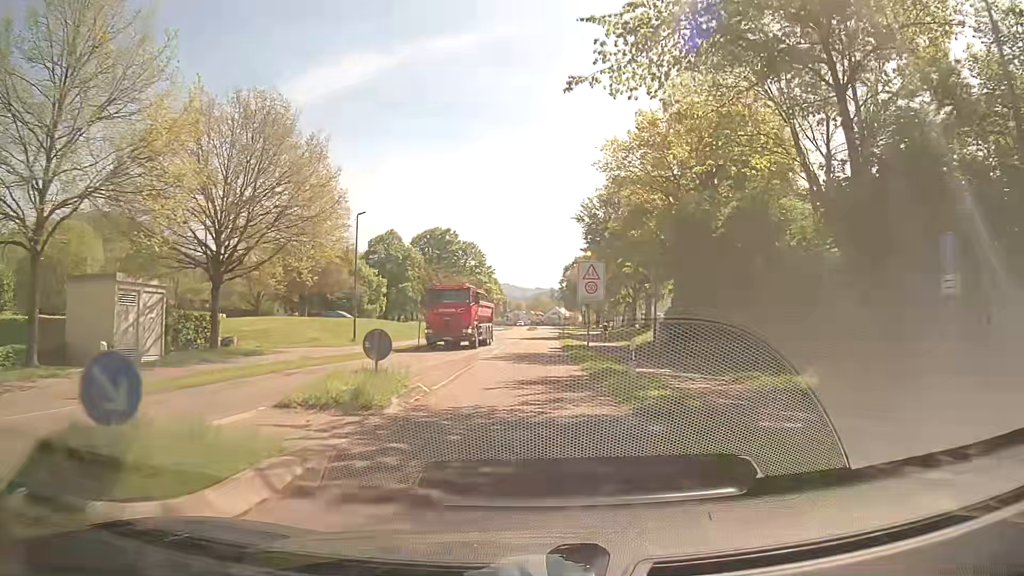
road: secondary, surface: asphalt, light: Day
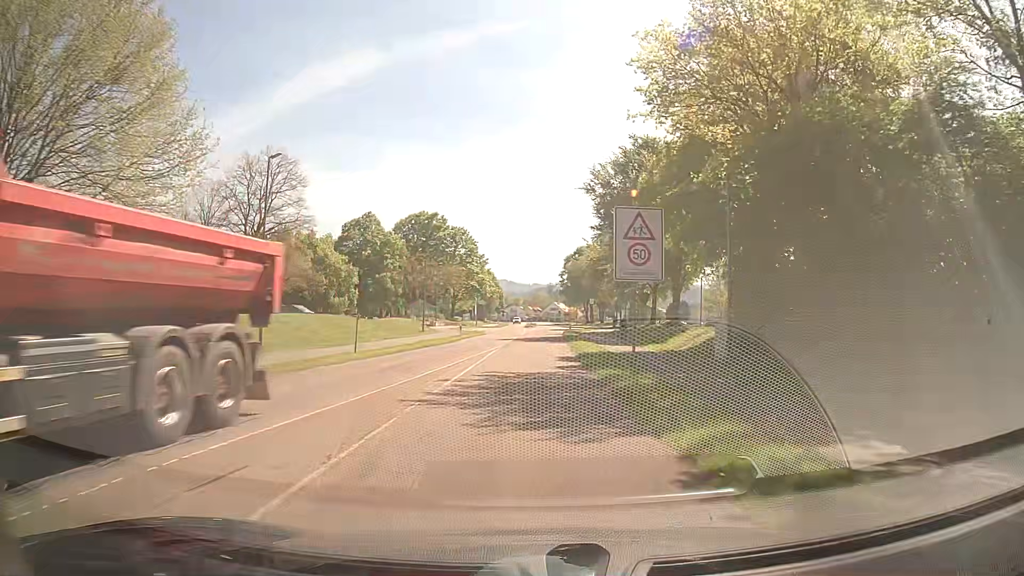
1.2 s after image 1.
(-0.1, +13.6) m; 0°
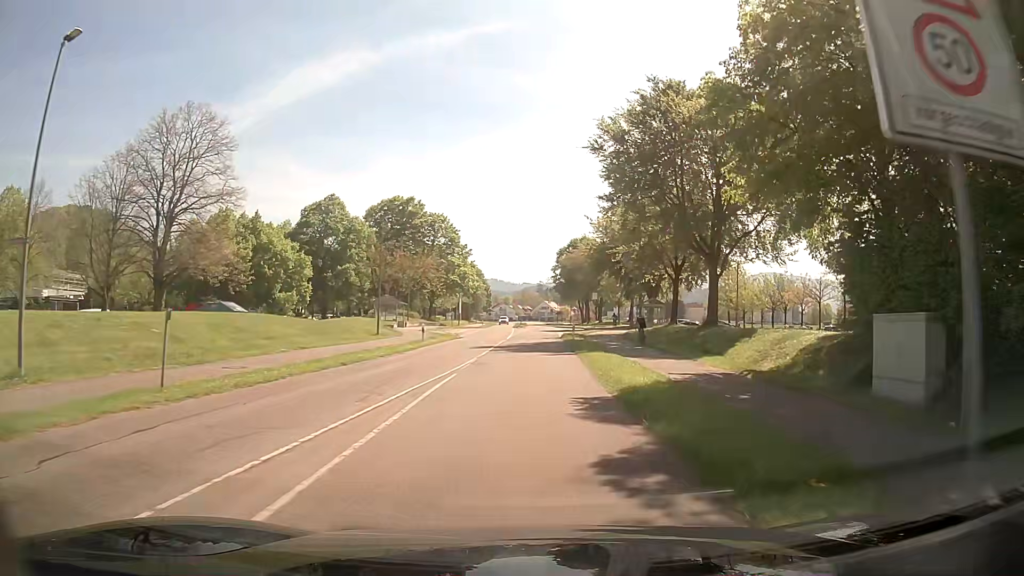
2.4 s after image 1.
(0.0, +13.2) m; +1°
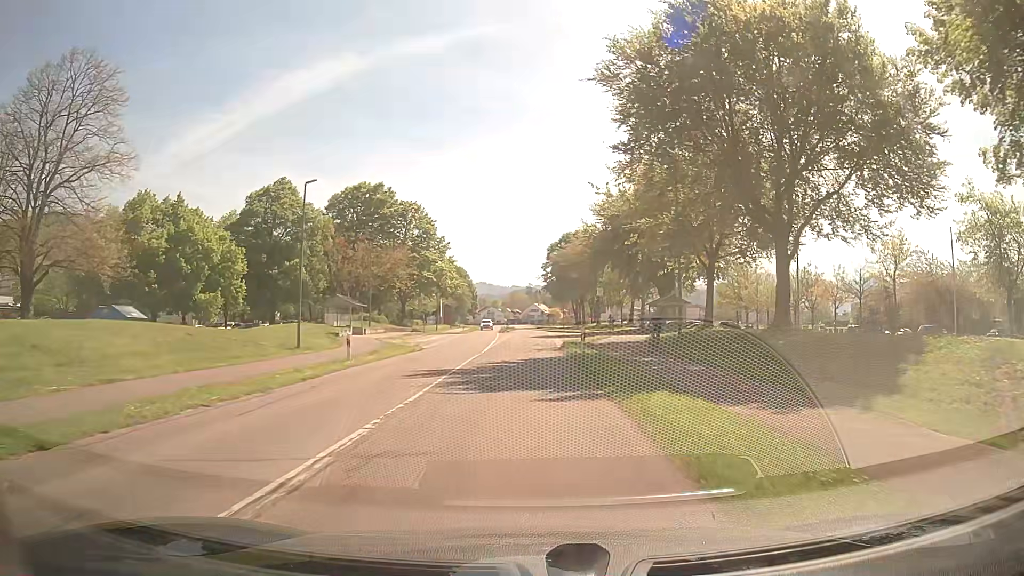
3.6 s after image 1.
(+0.1, +12.8) m; +1°
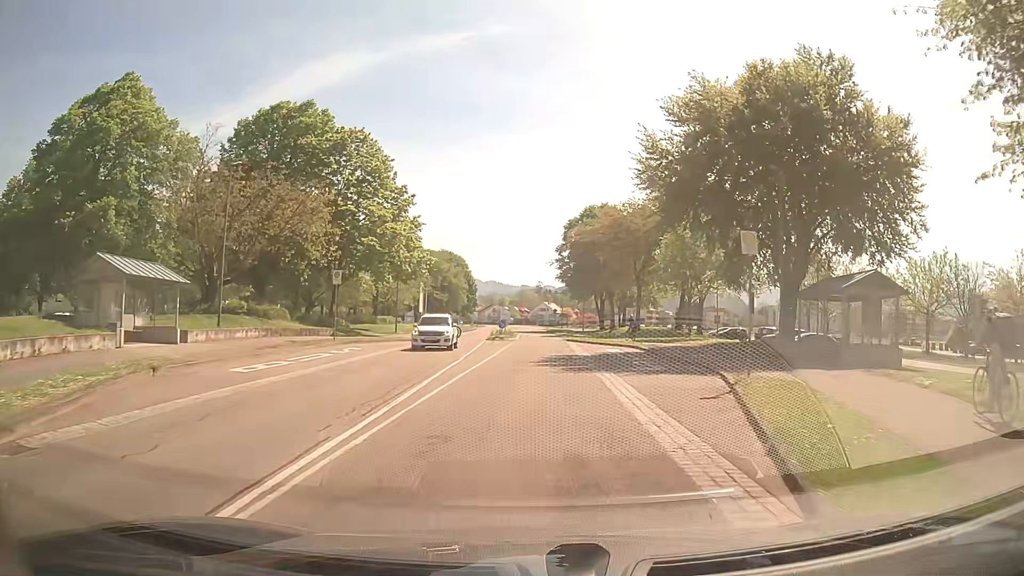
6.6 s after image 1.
(+0.2, +30.5) m; 0°
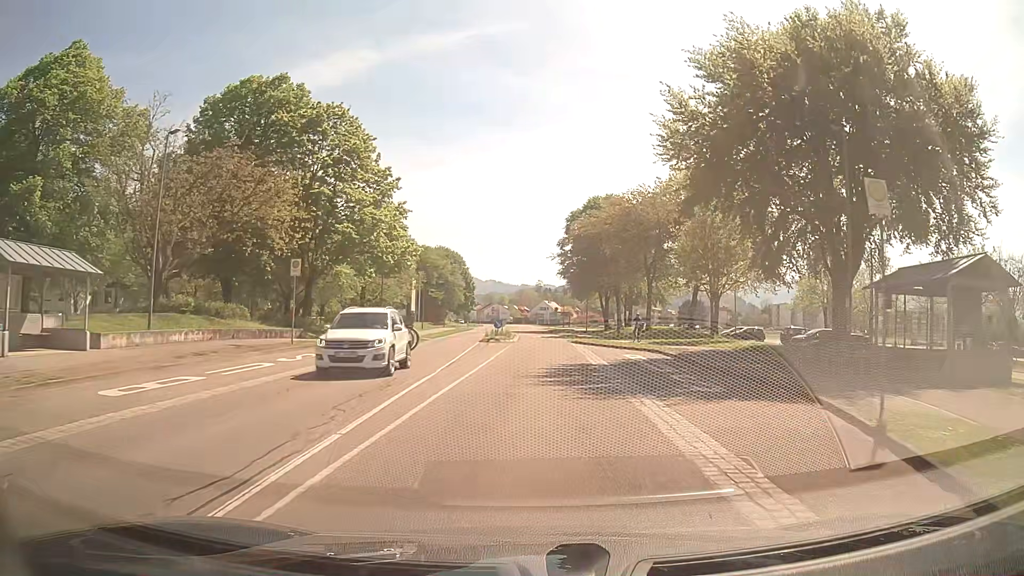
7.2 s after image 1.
(0.0, +6.0) m; 0°
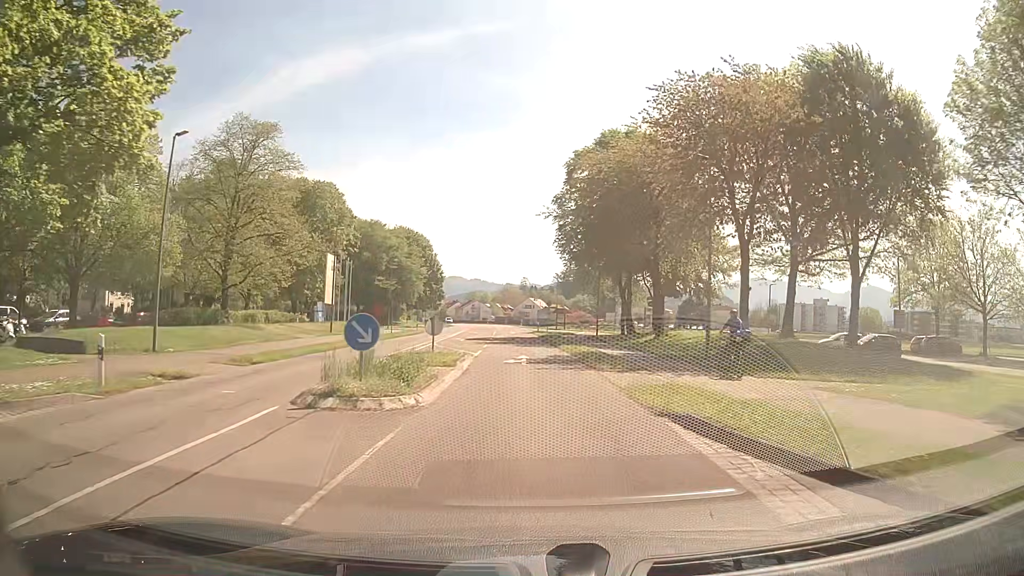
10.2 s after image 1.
(+0.4, +31.1) m; +2°
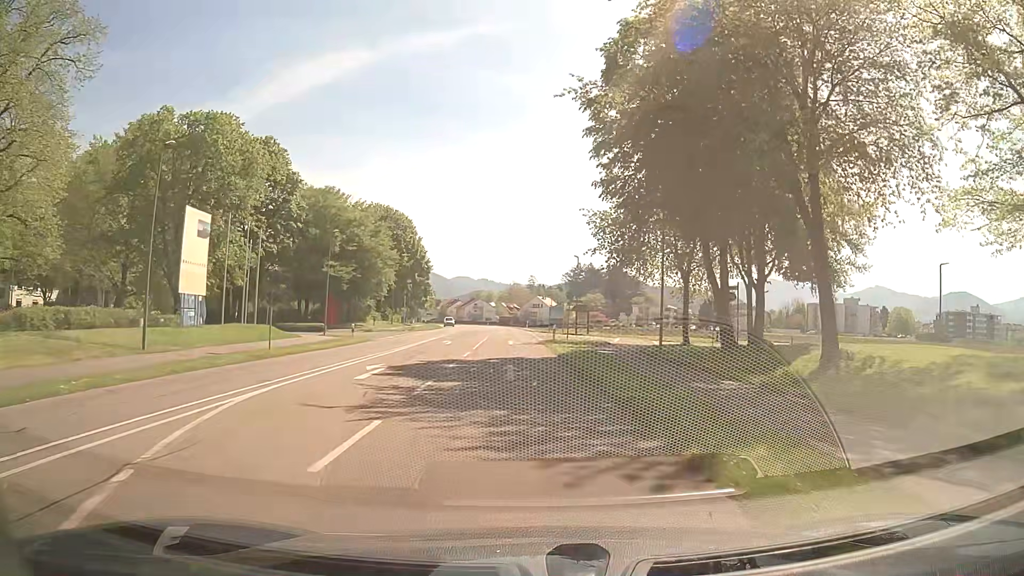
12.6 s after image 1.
(-0.3, +25.1) m; -1°
(0, +10) (0, +20) (-1, +30) (-1, +40) (+3, +49) (+12, +52) (+21, +48) (+30, +42) (+38, +36) (+45, +29) m
